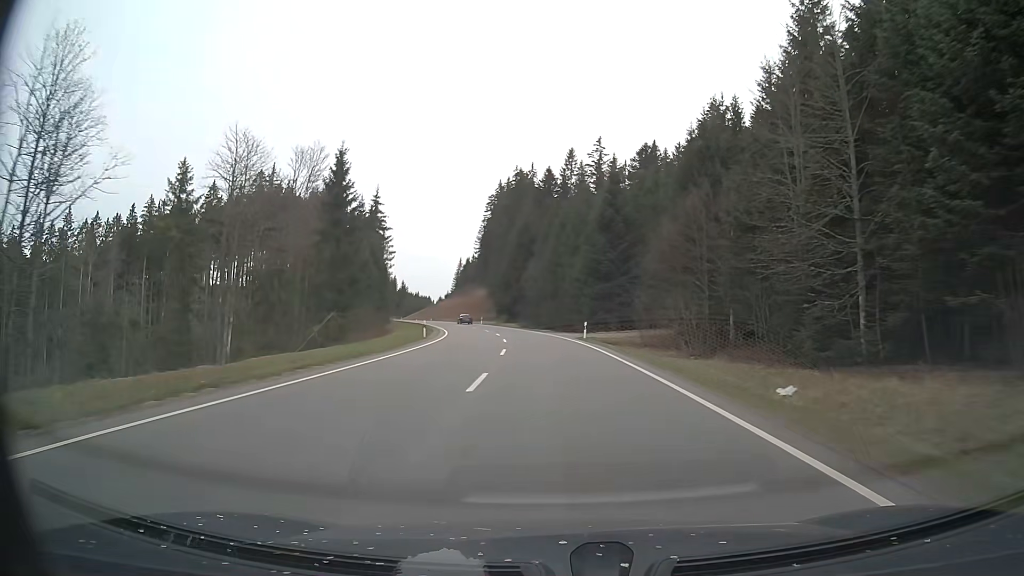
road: primary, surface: asphalt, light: Day
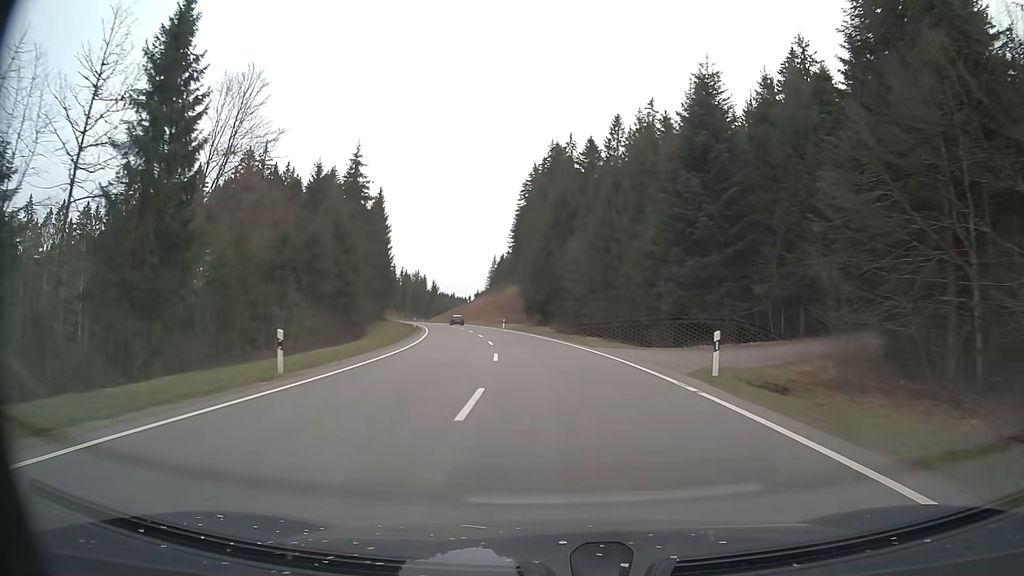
(-0.8, +27.4) m; -4°
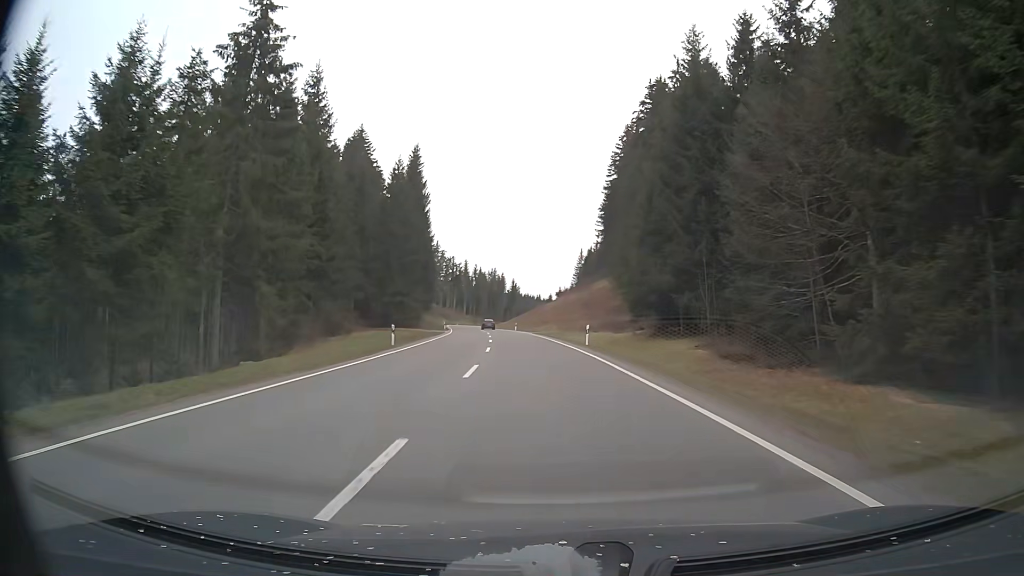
(-2.6, +41.0) m; -8°
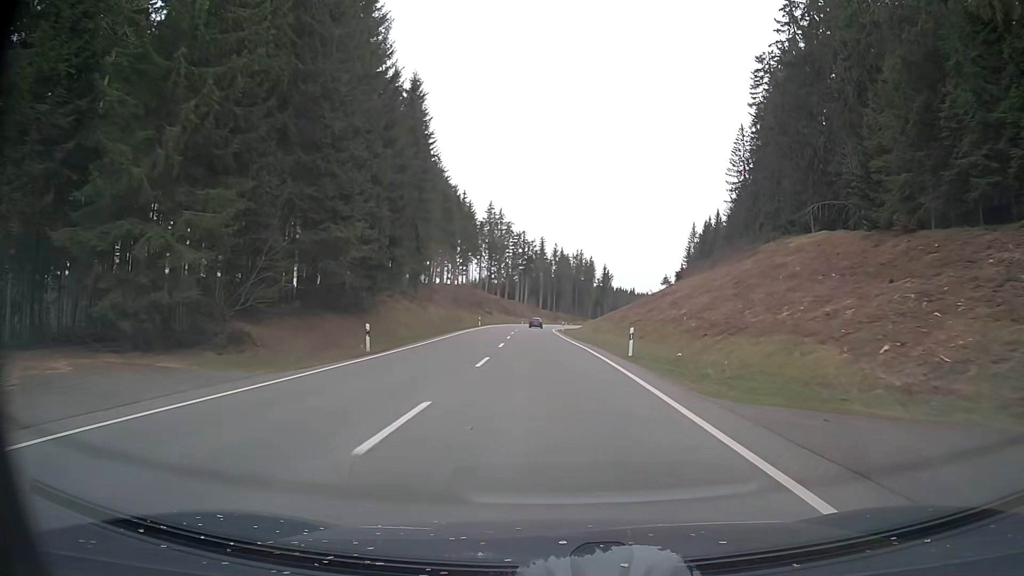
(-4.4, +68.9) m; -8°
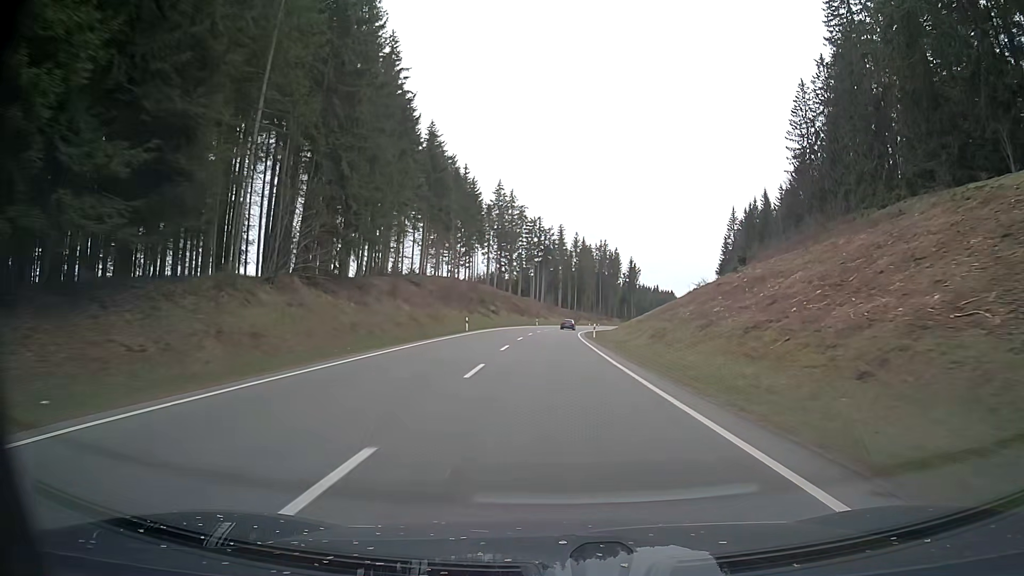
(-0.2, +27.7) m; -1°
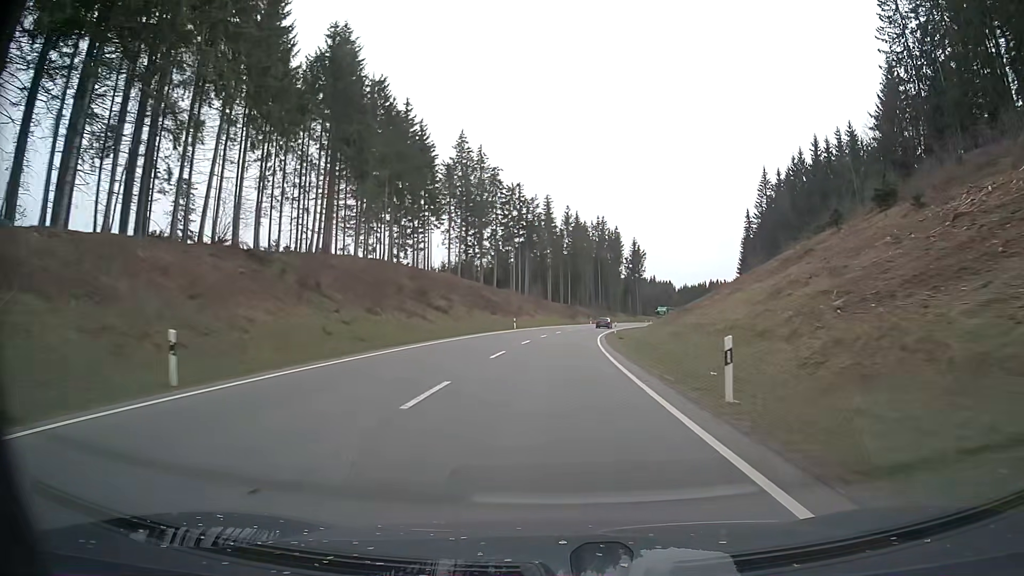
(-0.4, +41.2) m; 0°
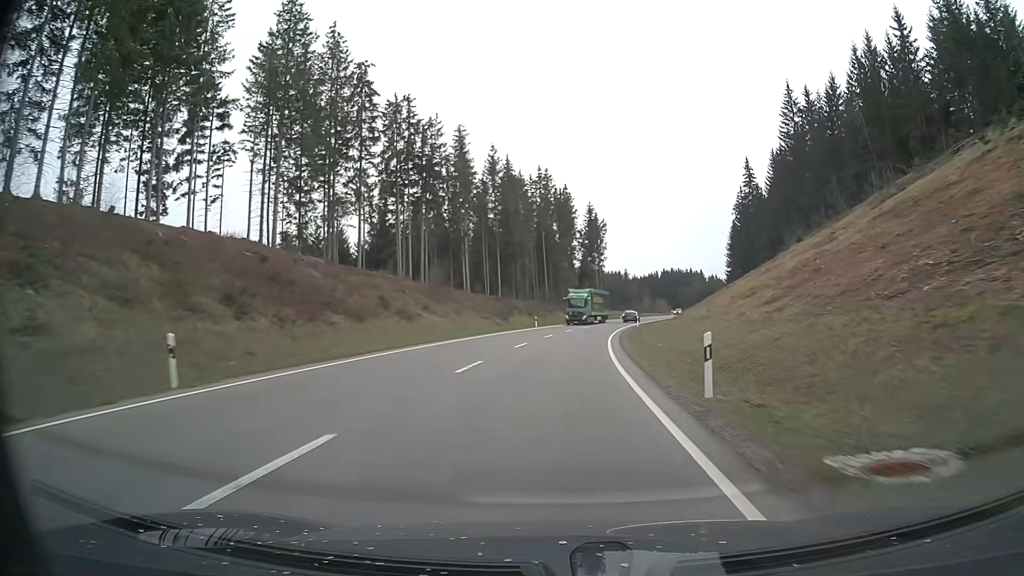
(+2.4, +53.9) m; +5°
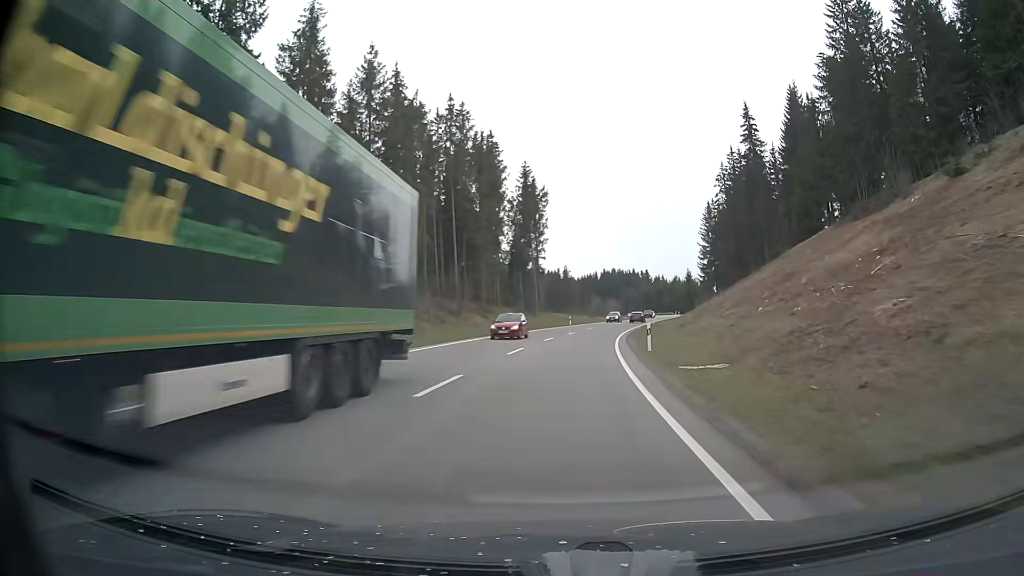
(+1.8, +39.8) m; +6°
(0, +10) (+1, +20) (+1, +30) (+2, +40) (+4, +50) (+5, +60) (+7, +70) (+9, +79) (+11, +89) (+13, +99) m
